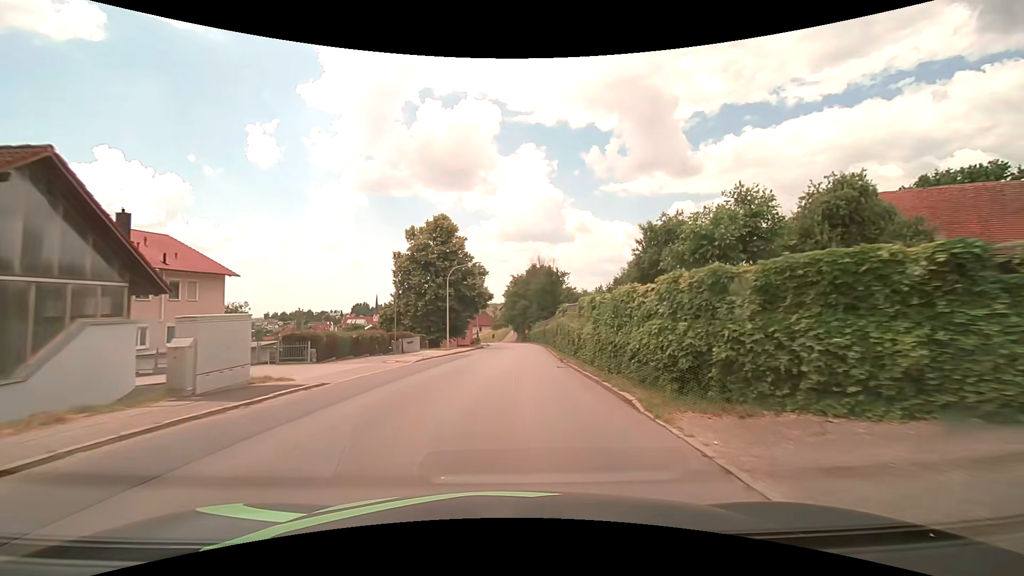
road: tertiary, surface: asphalt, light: Day
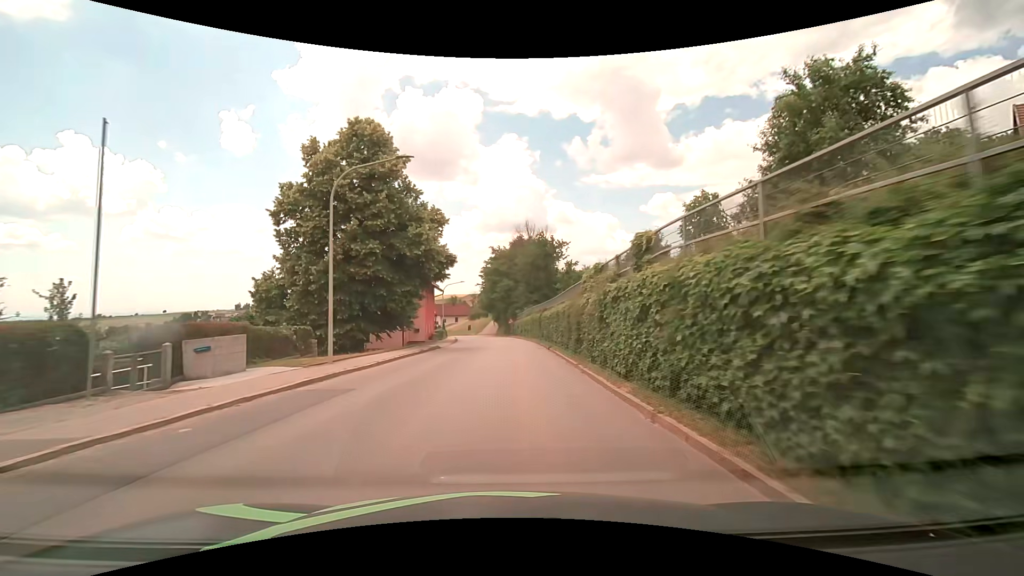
(+0.5, +23.8) m; +2°
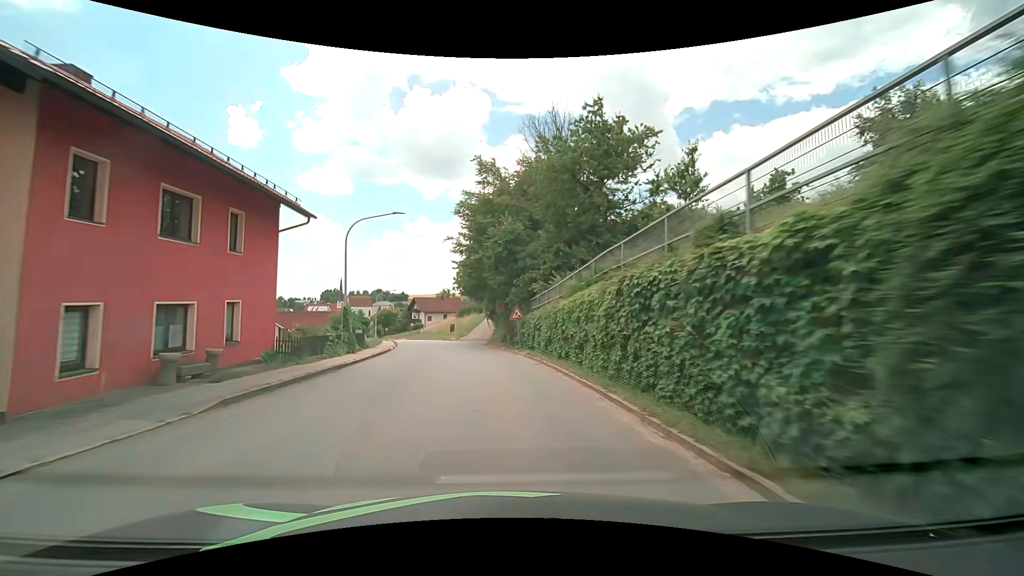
(+0.3, +38.9) m; 0°
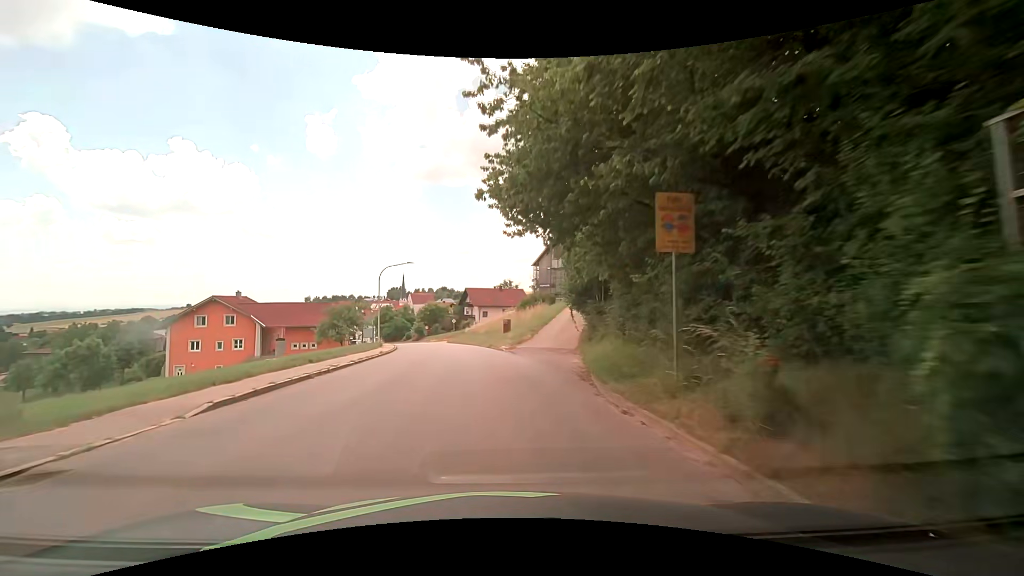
(-2.1, +30.4) m; -8°
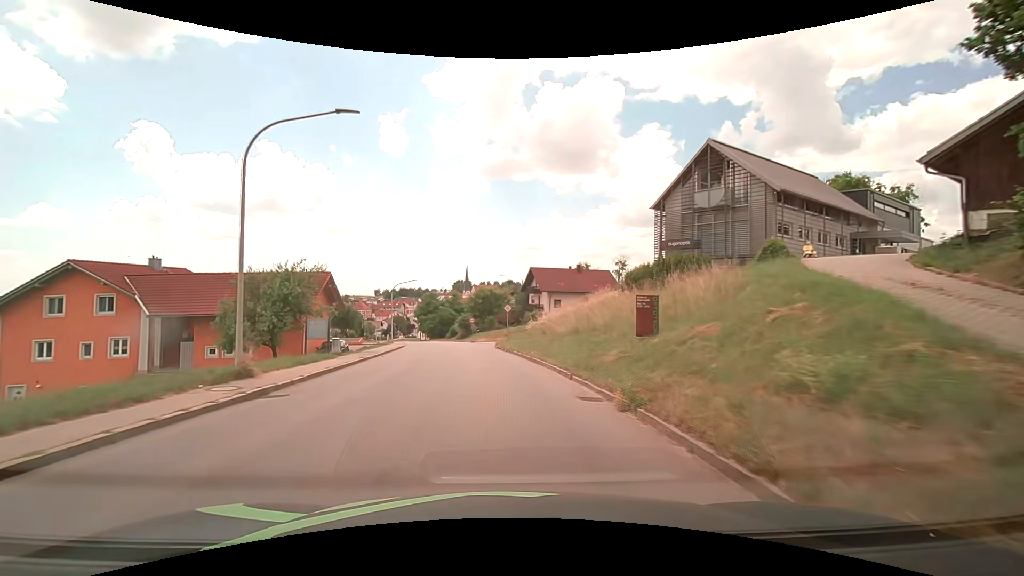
(-1.7, +30.4) m; -7°
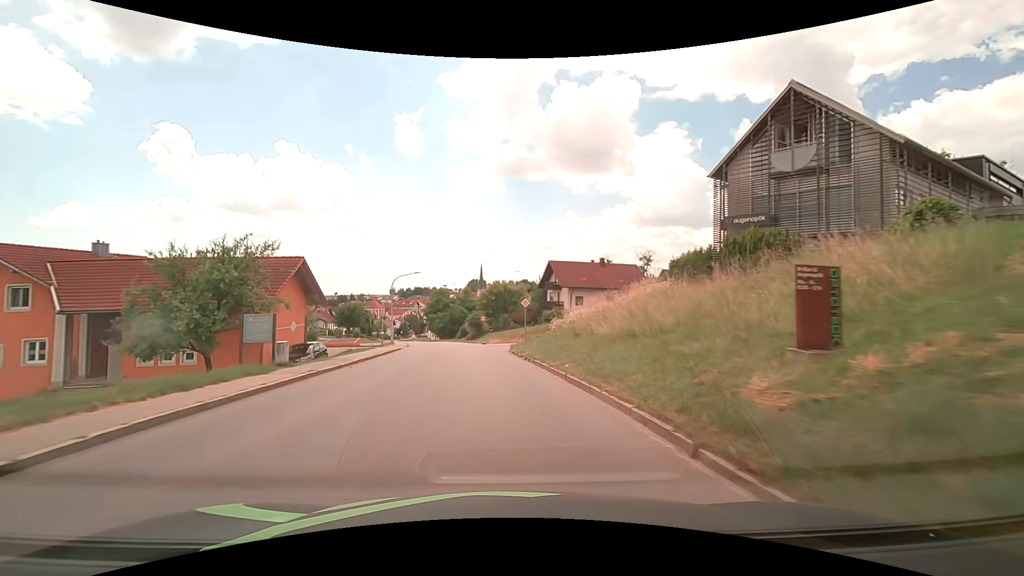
(-0.1, +7.7) m; -2°
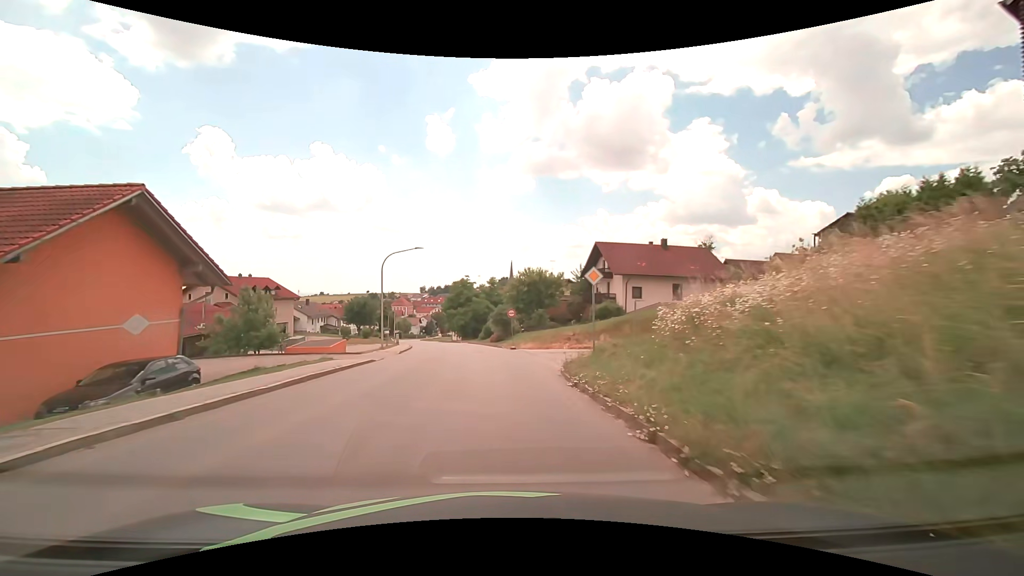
(-0.5, +15.3) m; -3°
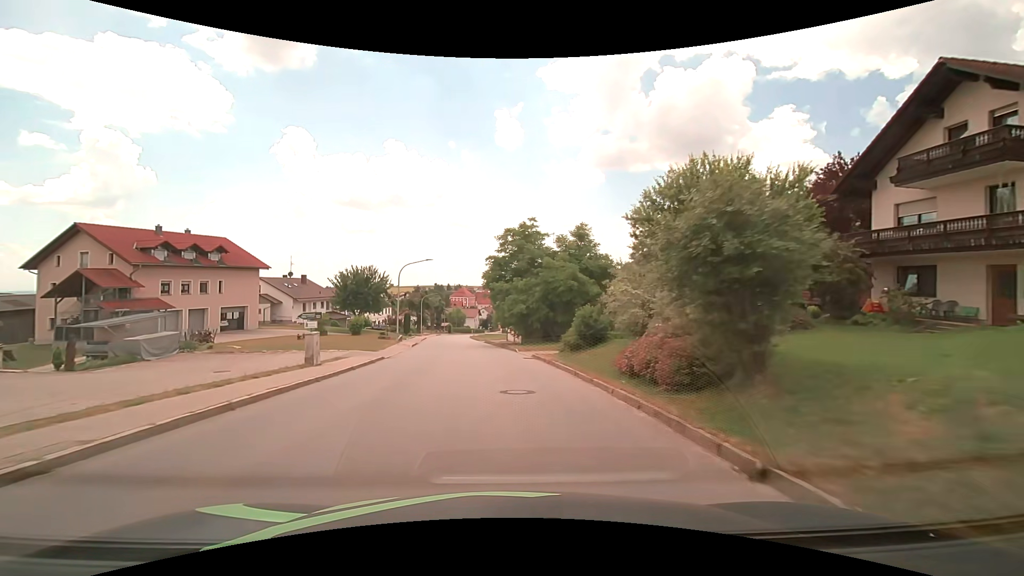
(-2.7, +38.3) m; -8°
(0, +10) (-1, +20) (-1, +30) (-3, +40) (-4, +50) (-5, +60) (-7, +70) (-8, +80) (-9, +89) (-10, +99) m
